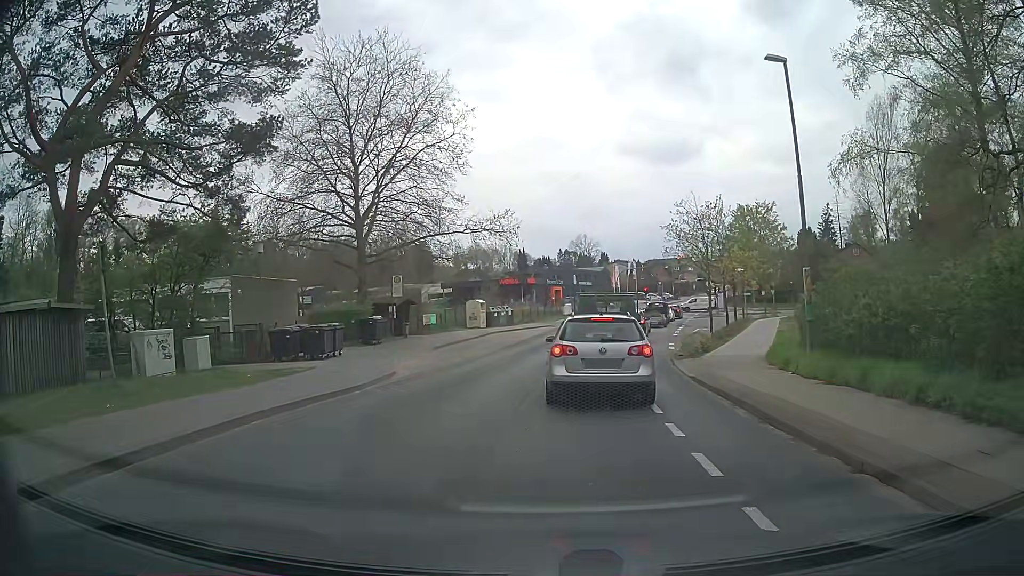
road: tertiary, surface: asphalt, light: Day
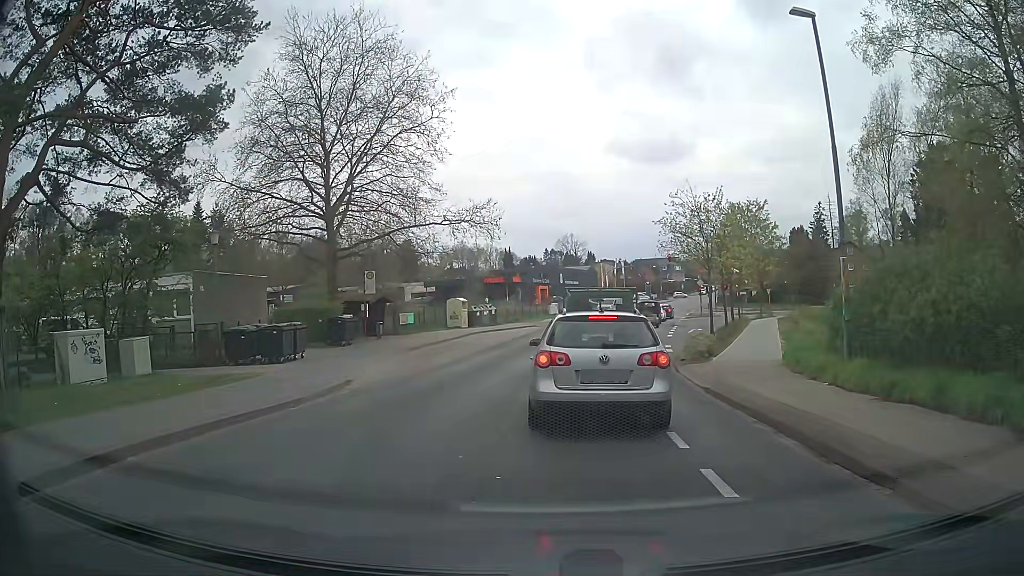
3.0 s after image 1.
(0.0, +2.8) m; 0°
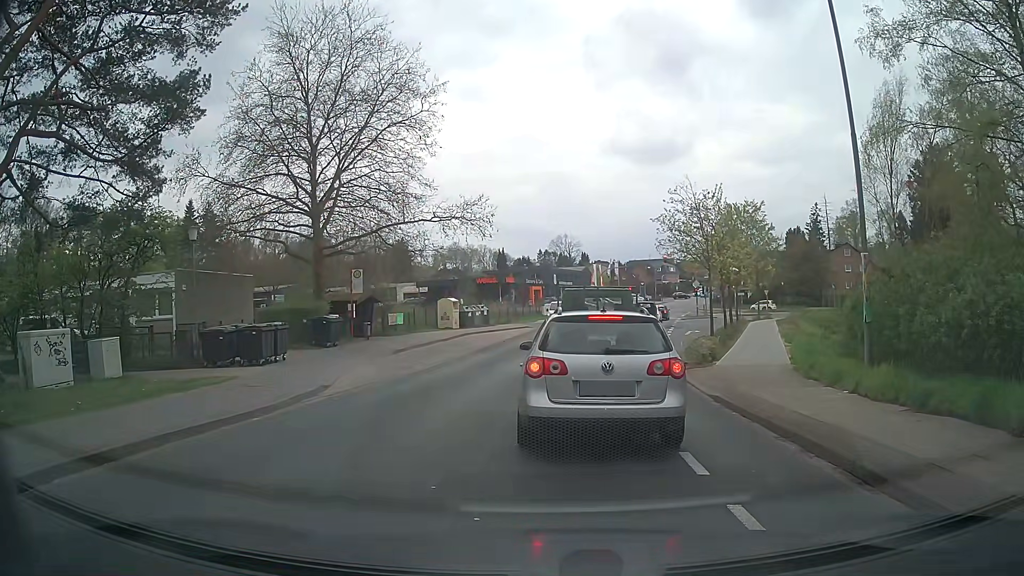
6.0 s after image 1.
(0.0, +1.2) m; 0°
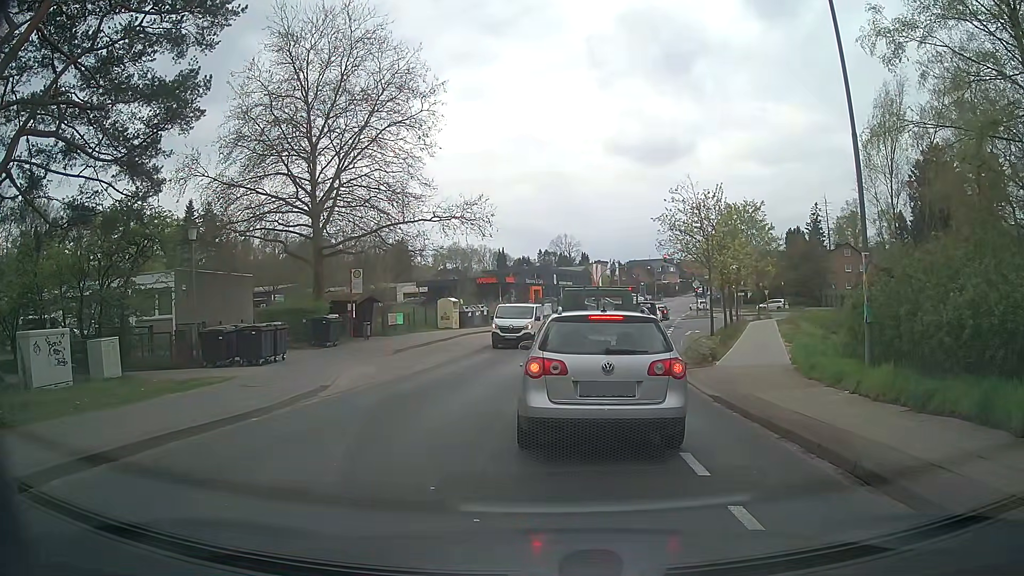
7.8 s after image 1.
(0.0, +0.1) m; 0°
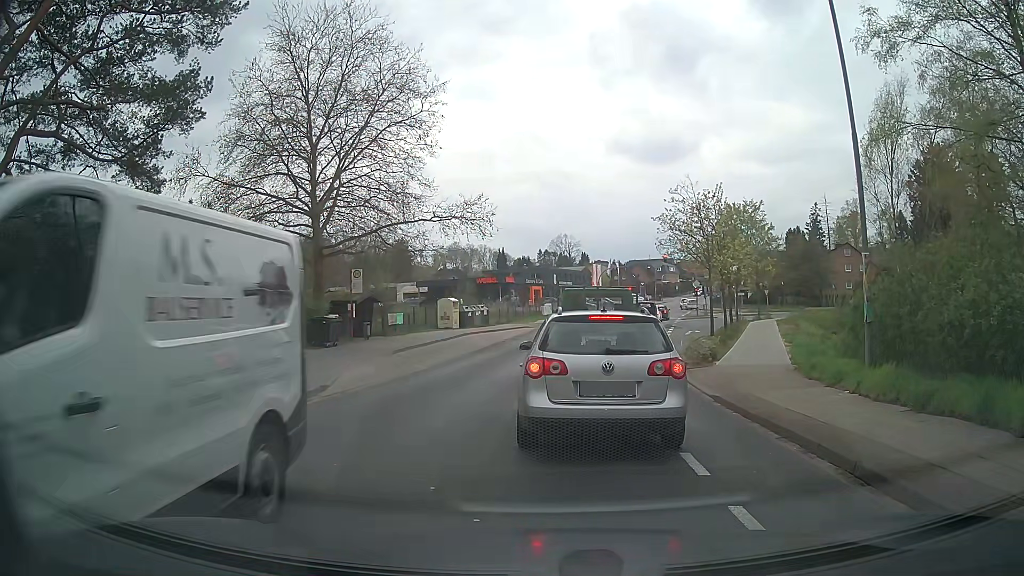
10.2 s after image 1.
(0.0, 0.0) m; 0°
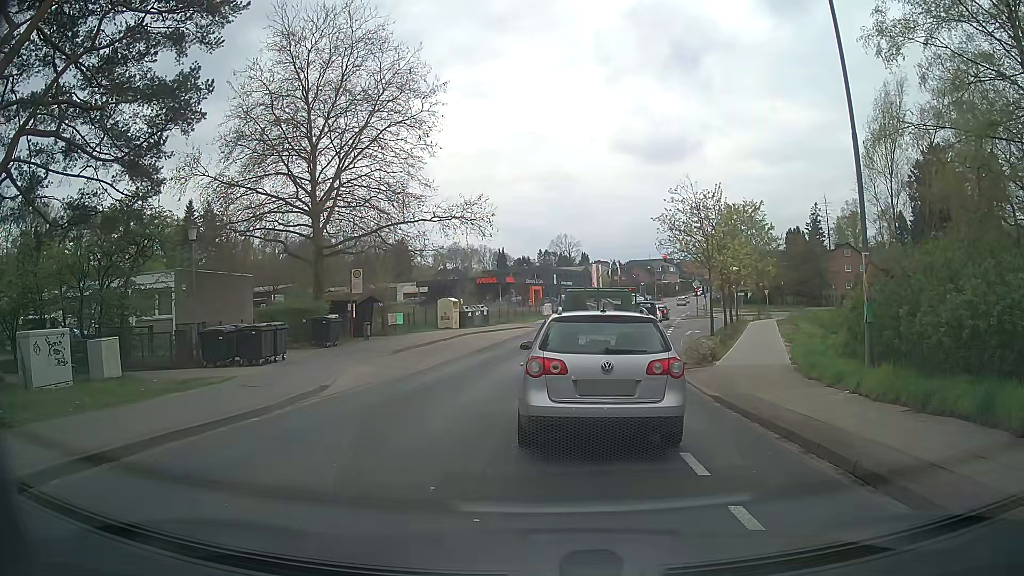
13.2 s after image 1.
(0.0, 0.0) m; 0°
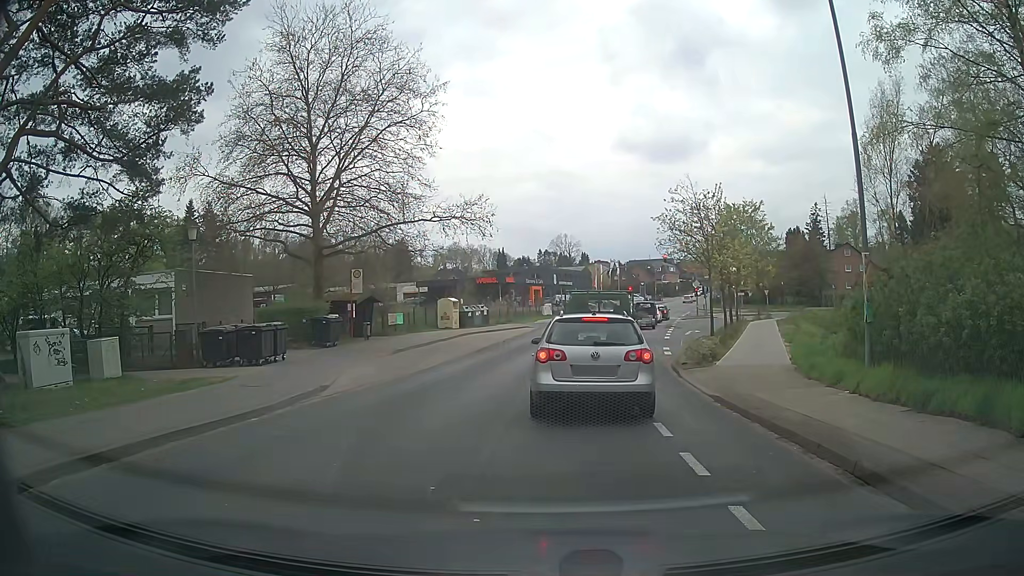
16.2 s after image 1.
(0.0, 0.0) m; 0°
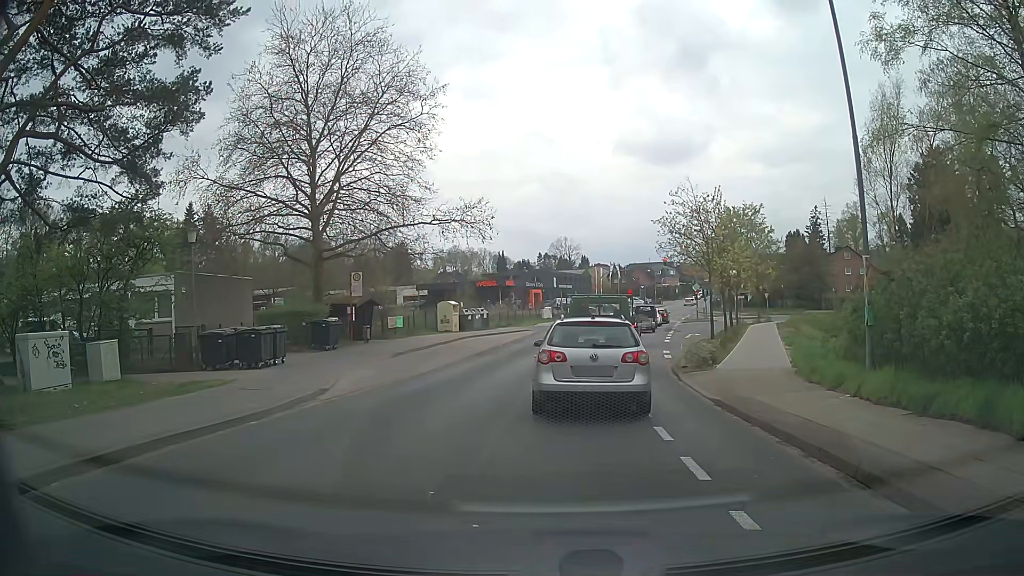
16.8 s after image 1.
(0.0, 0.0) m; 0°
